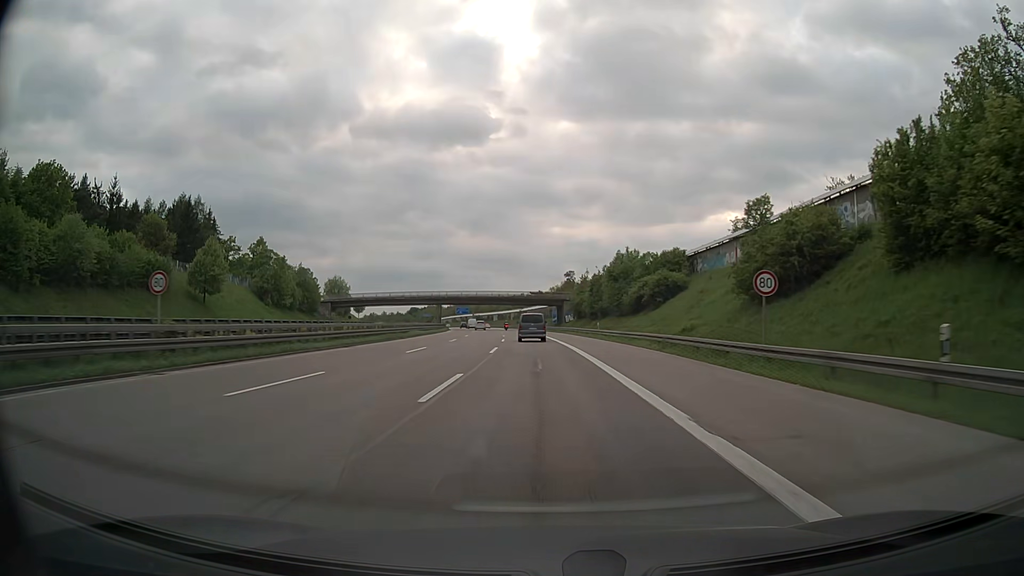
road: motorway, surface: asphalt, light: Day
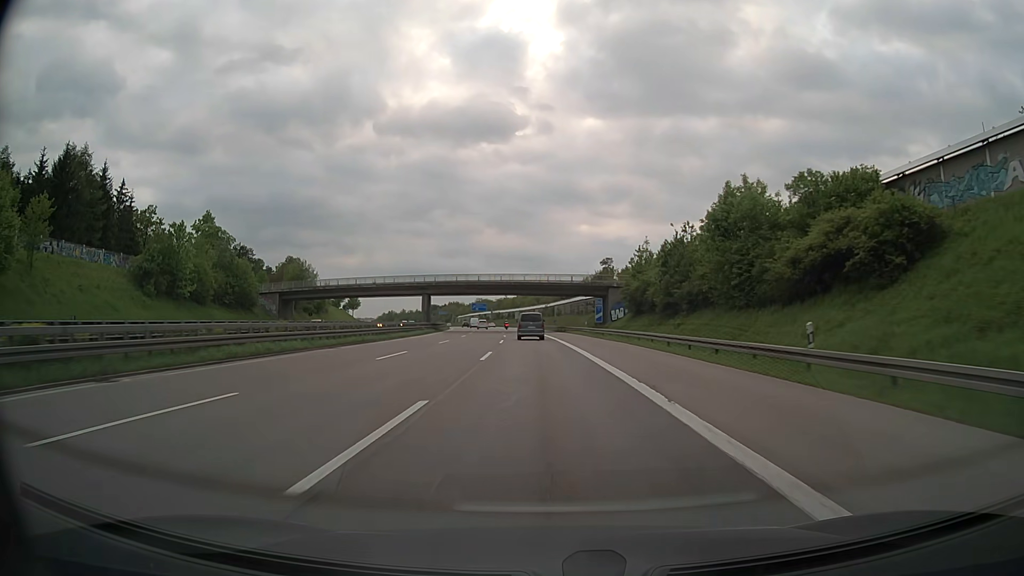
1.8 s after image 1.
(-0.8, +42.5) m; -2°
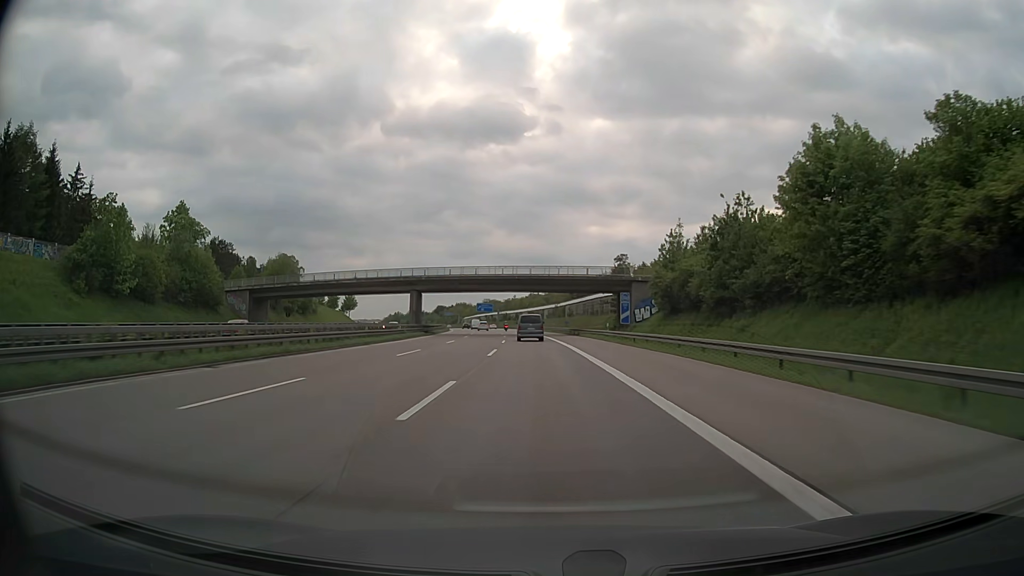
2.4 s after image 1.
(-0.1, +14.2) m; -1°
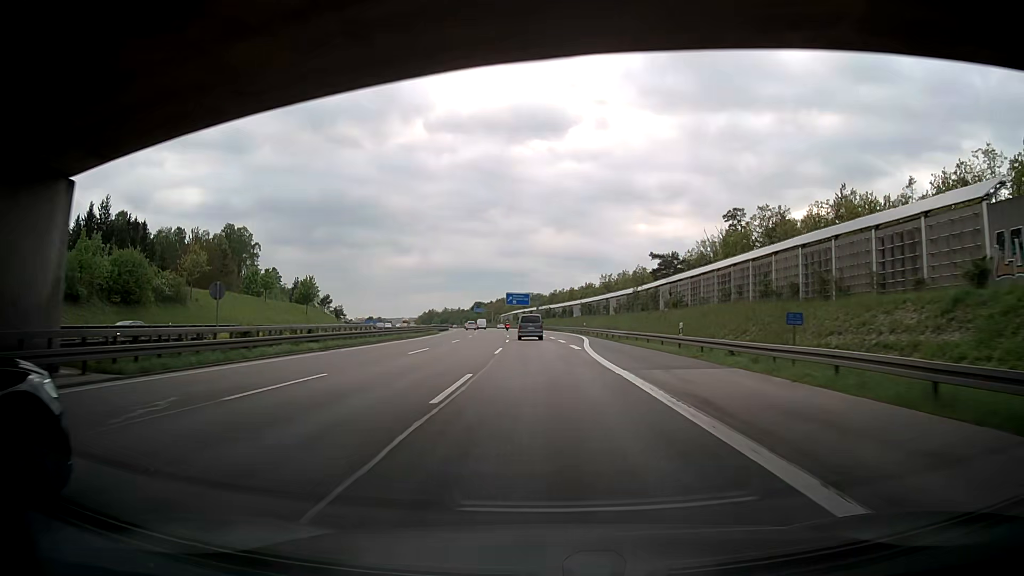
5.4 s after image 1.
(-2.6, +70.9) m; -4°
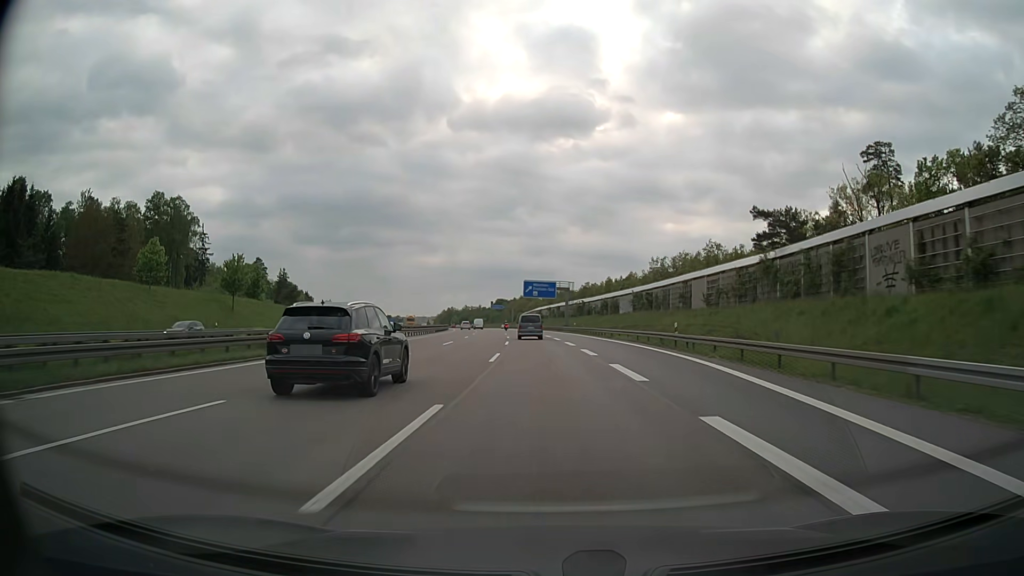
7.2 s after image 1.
(-0.9, +42.6) m; -2°
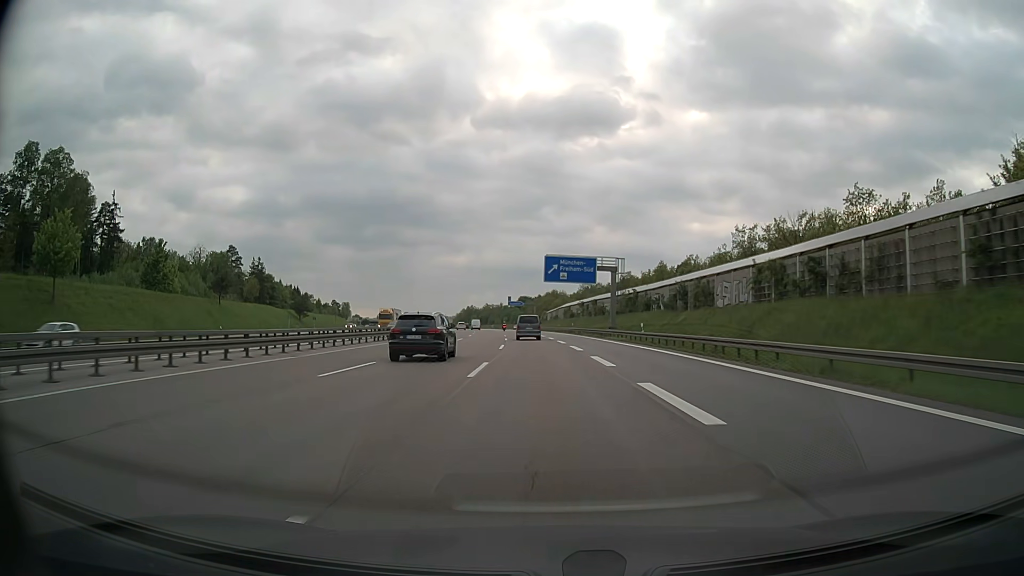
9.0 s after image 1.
(-0.8, +42.7) m; -2°
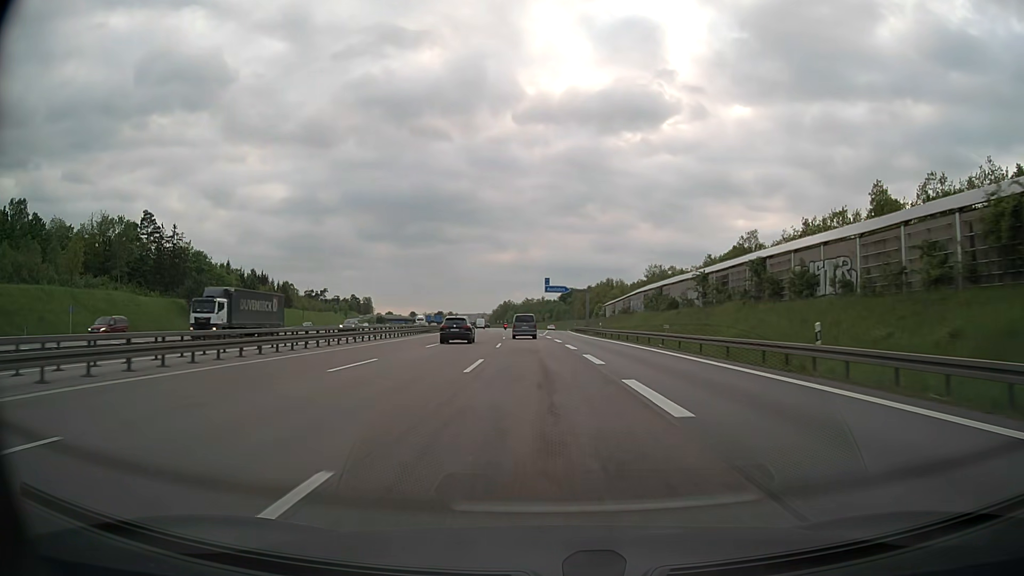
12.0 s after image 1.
(-2.4, +71.1) m; -4°
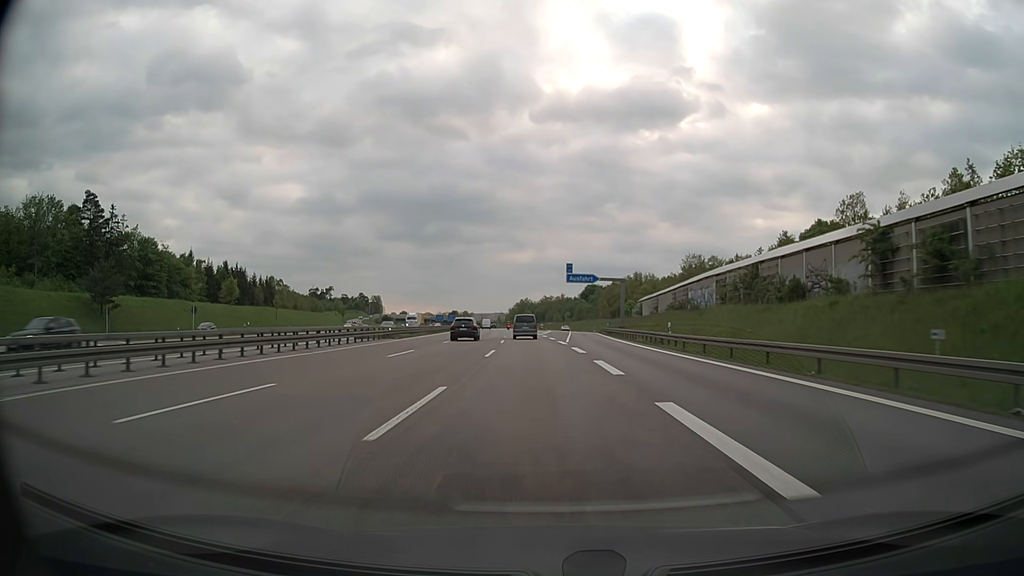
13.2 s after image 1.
(-0.4, +28.5) m; -2°
(0, +10) (0, +20) (0, +30) (-1, +40) (-1, +50) (-2, +60) (-2, +70) (-3, +80) (-4, +90) (-4, +100) m
